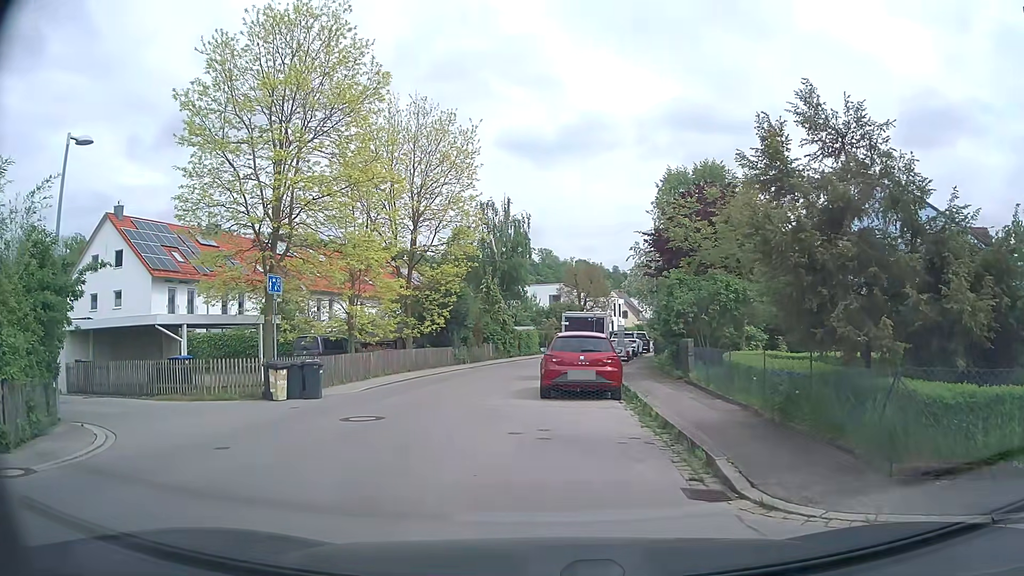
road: tertiary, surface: asphalt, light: Day
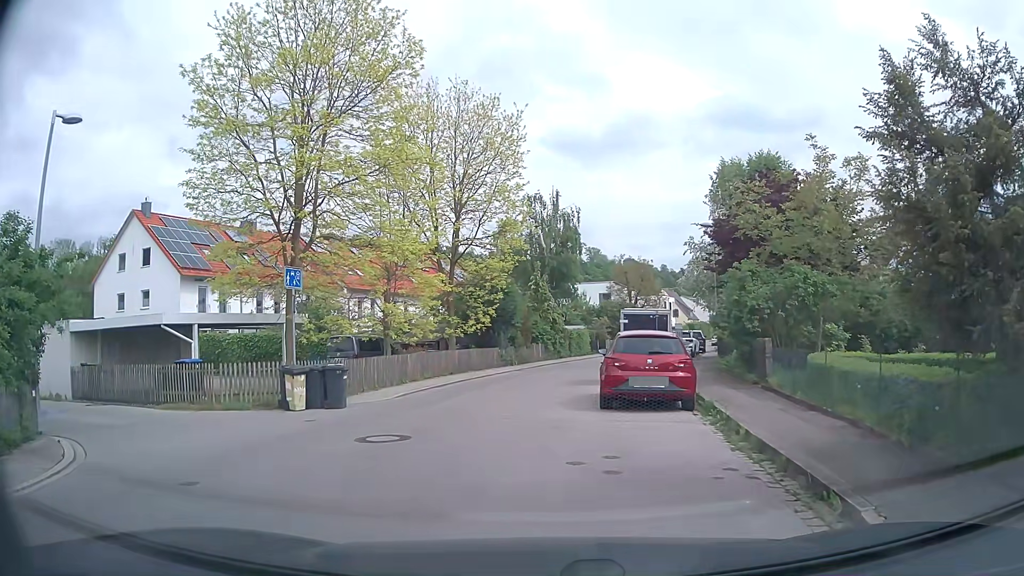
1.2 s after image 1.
(-0.1, +2.2) m; -2°
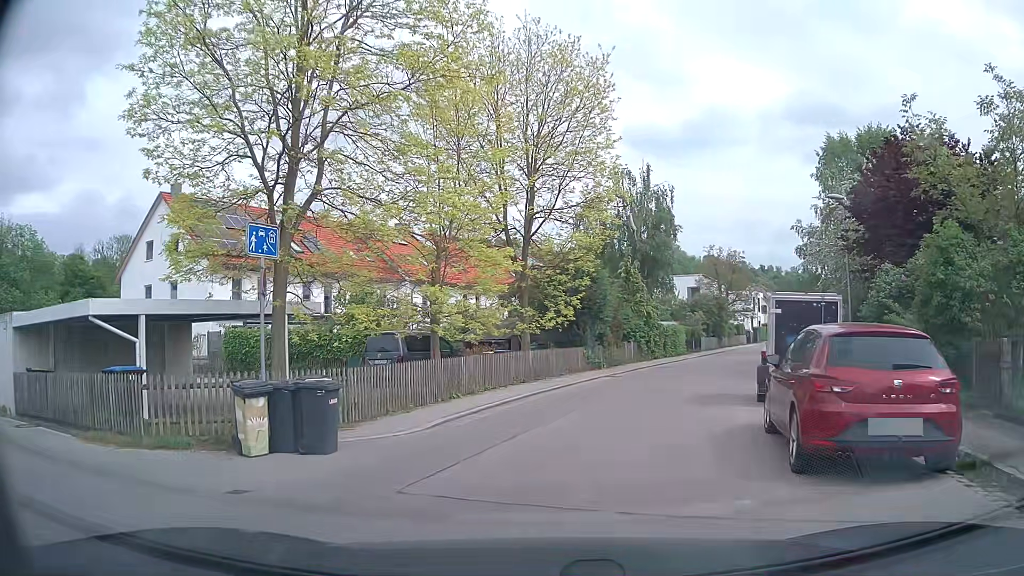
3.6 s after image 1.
(-0.7, +6.1) m; -8°
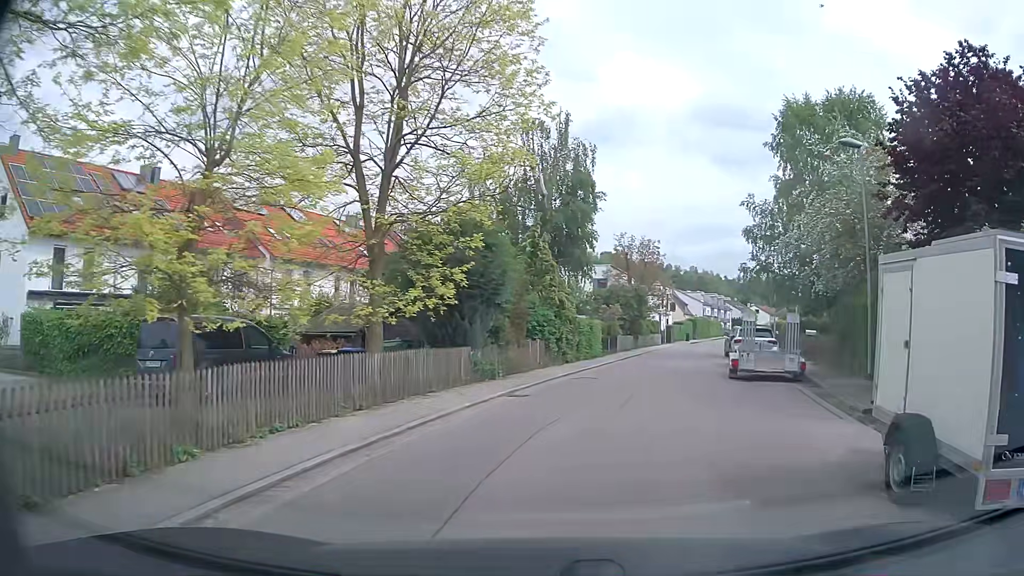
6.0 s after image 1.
(+0.1, +8.6) m; +9°
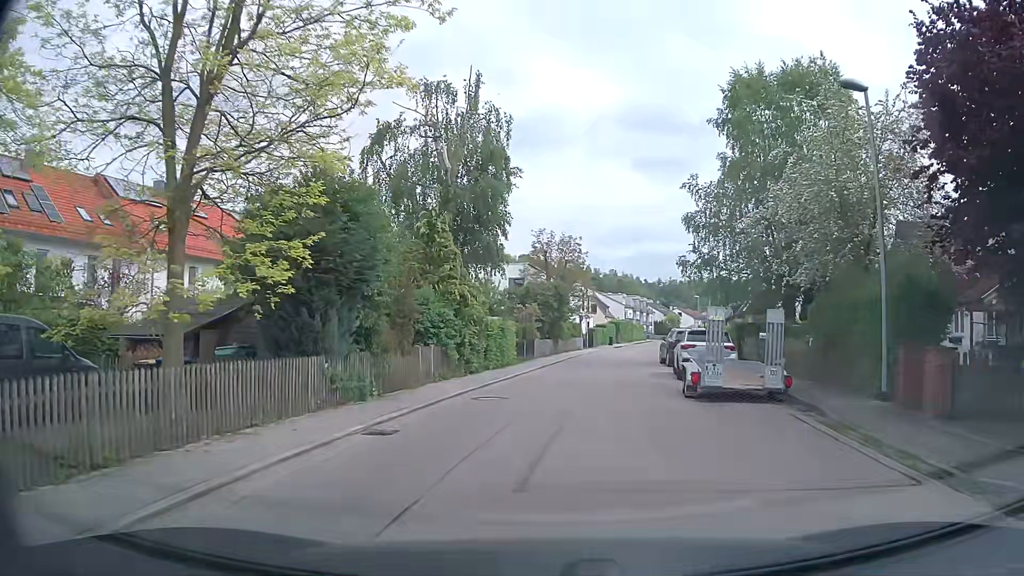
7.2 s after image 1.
(+0.2, +5.0) m; +6°
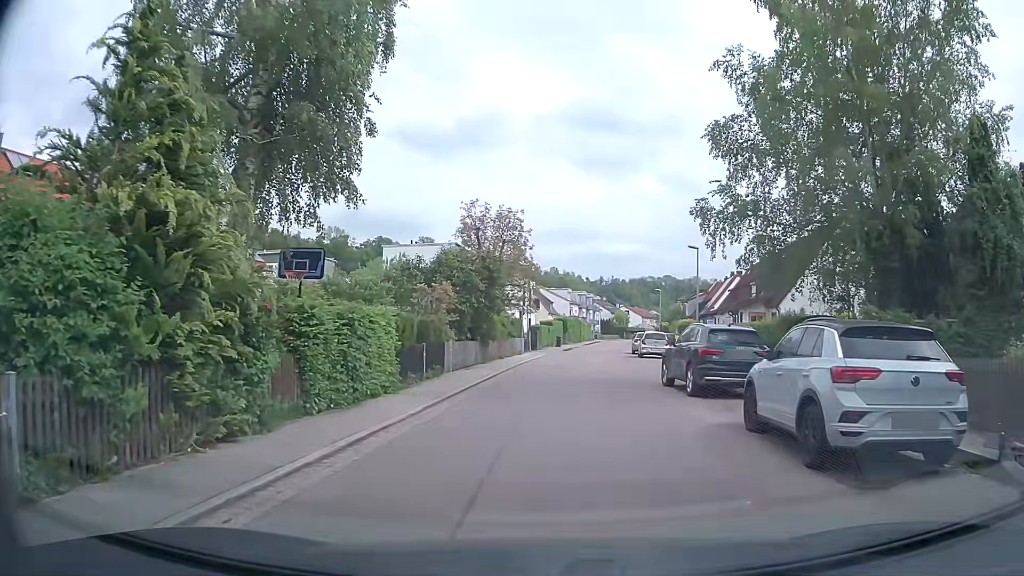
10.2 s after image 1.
(+0.5, +13.5) m; +5°
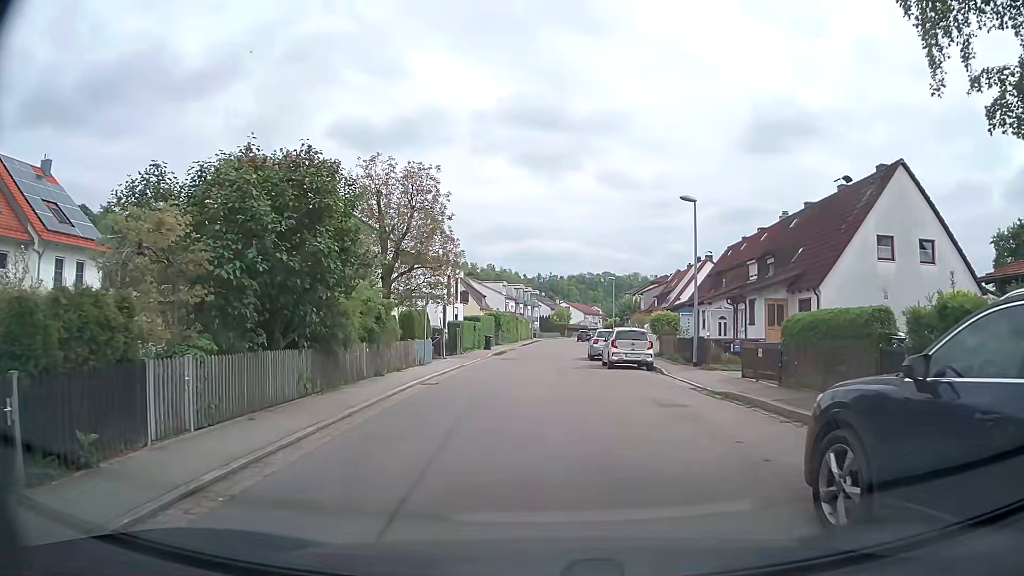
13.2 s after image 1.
(+0.7, +13.2) m; +5°
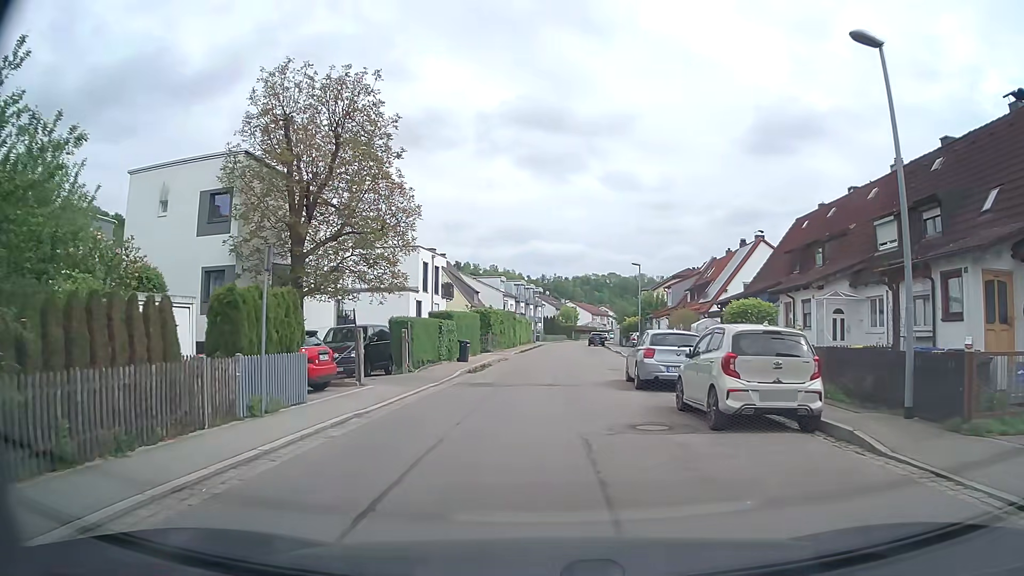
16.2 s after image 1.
(+0.1, +14.9) m; 0°
(0, +10) (0, +20) (+1, +30) (+2, +40) (+3, +50) (+3, +60) (+2, +70) (+3, +80) (+4, +90) (+5, +100) m
